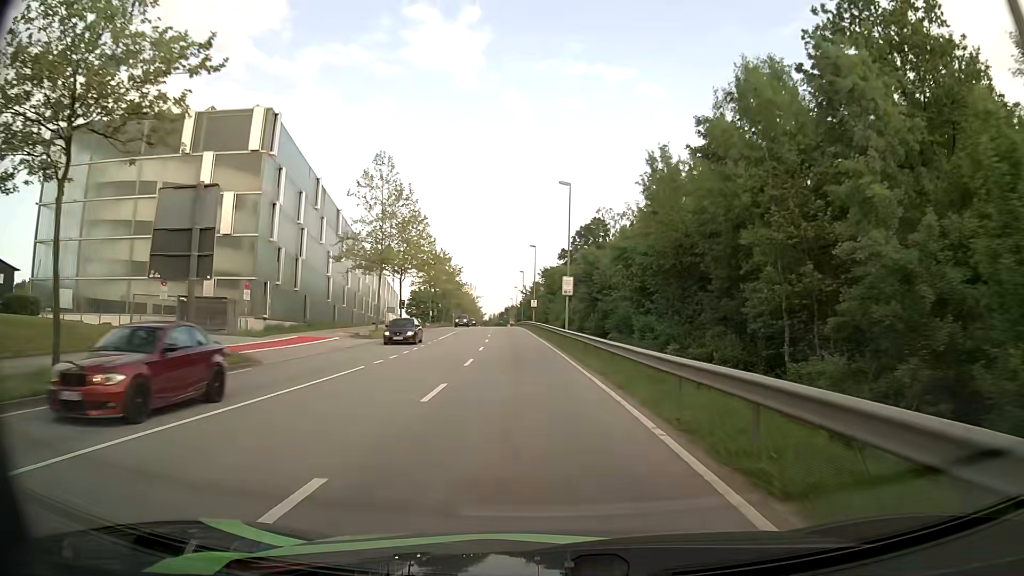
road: secondary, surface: asphalt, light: Day
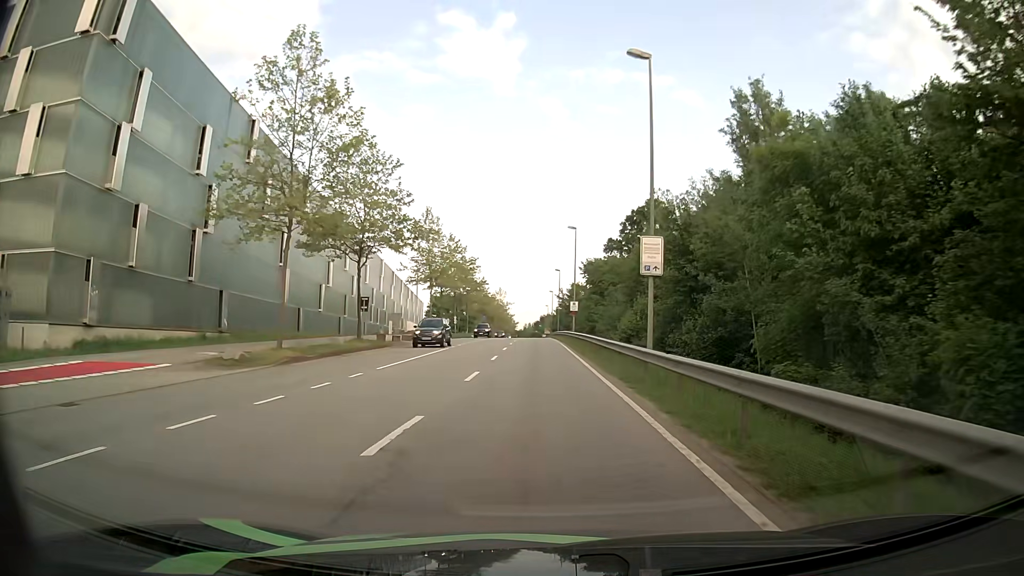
(-0.8, +22.9) m; -4°
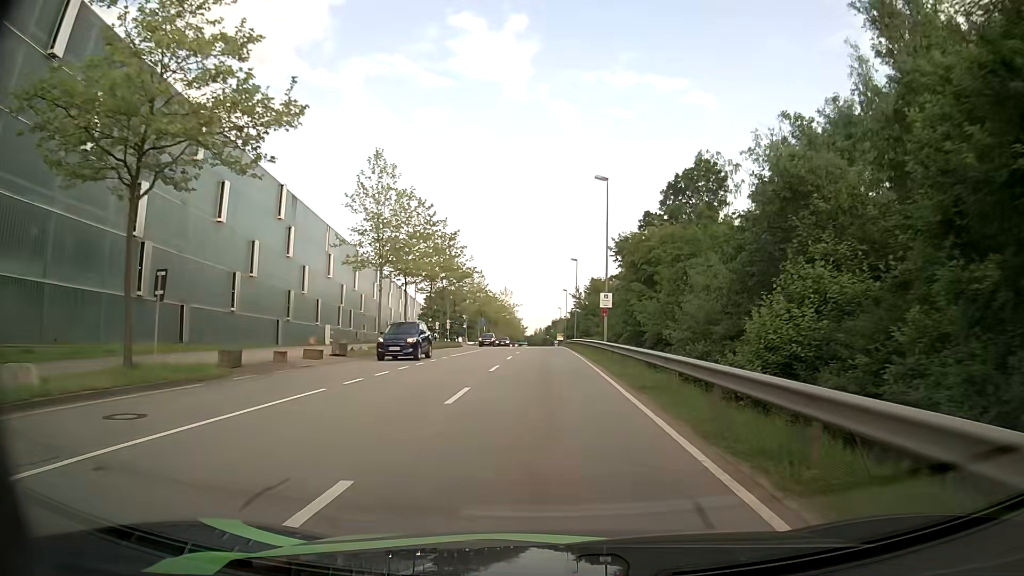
(-0.2, +22.2) m; 0°
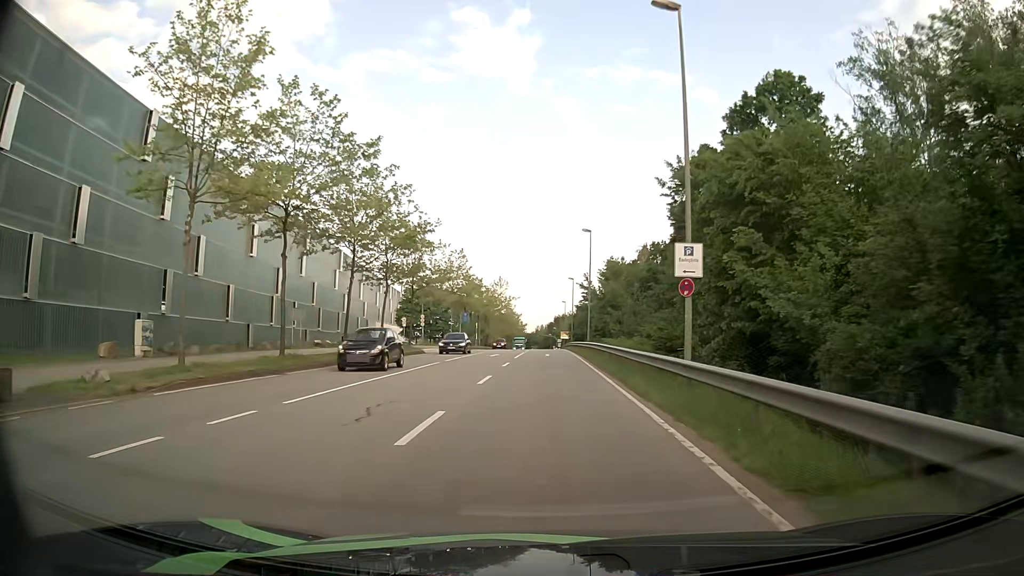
(-0.2, +22.0) m; -1°
(0, +10) (0, +20) (0, +30) (0, +40) (0, +50) (0, +60) (0, +70) (0, +80) (0, +90) (0, +100) m
